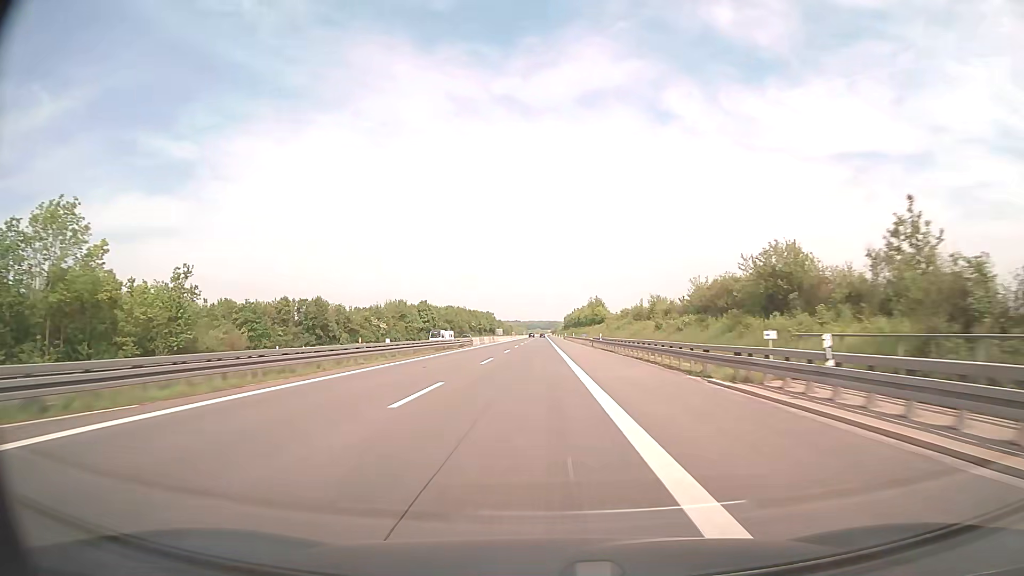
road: motorway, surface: asphalt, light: Day
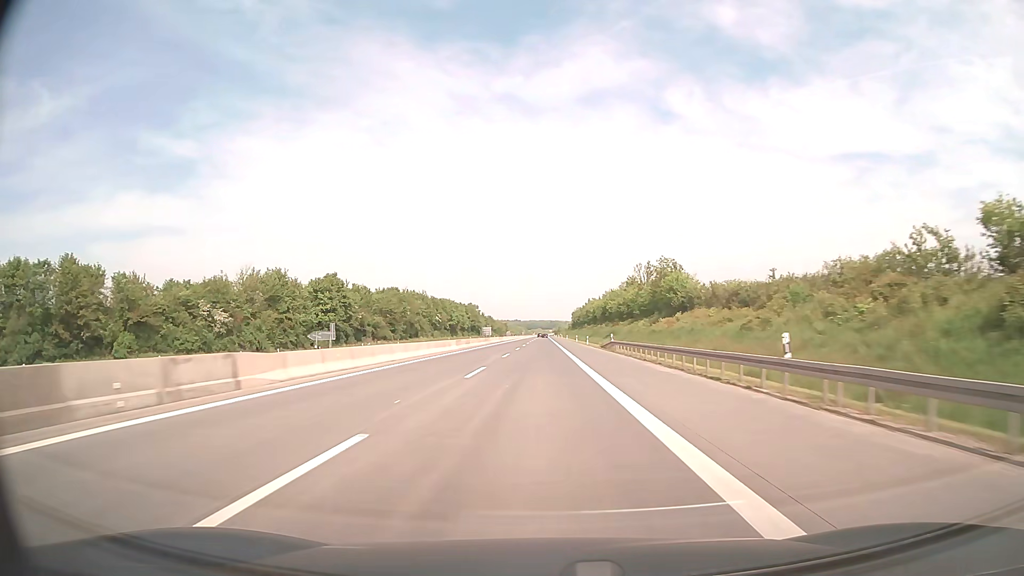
(-0.7, +99.1) m; 0°
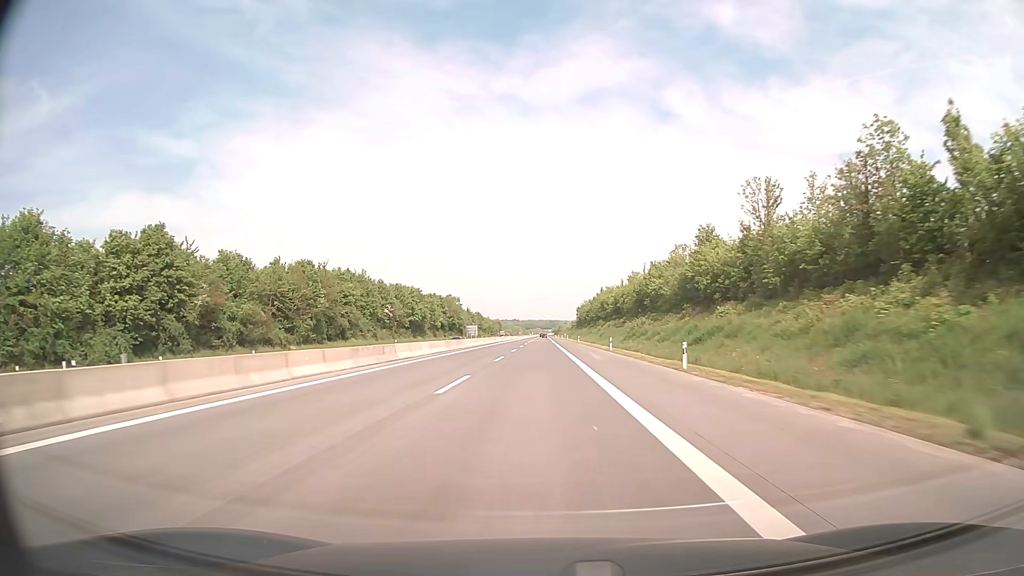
(0.0, +59.5) m; 0°
(0, +10) (0, +20) (0, +30) (0, +40) (0, +50) (0, +60) (0, +70) (0, +80) (0, +90) (0, +100) m
